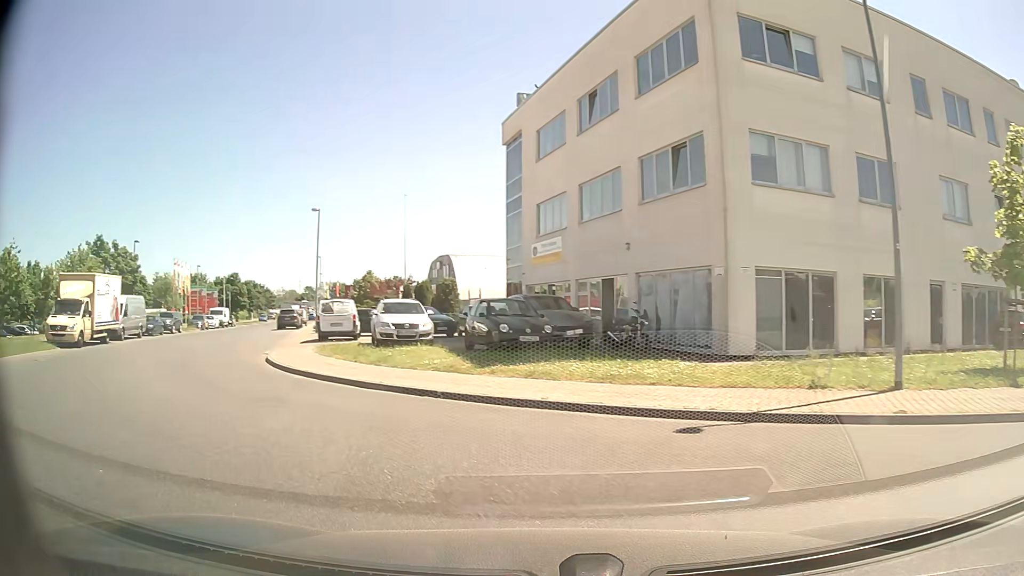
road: service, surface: paved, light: Day
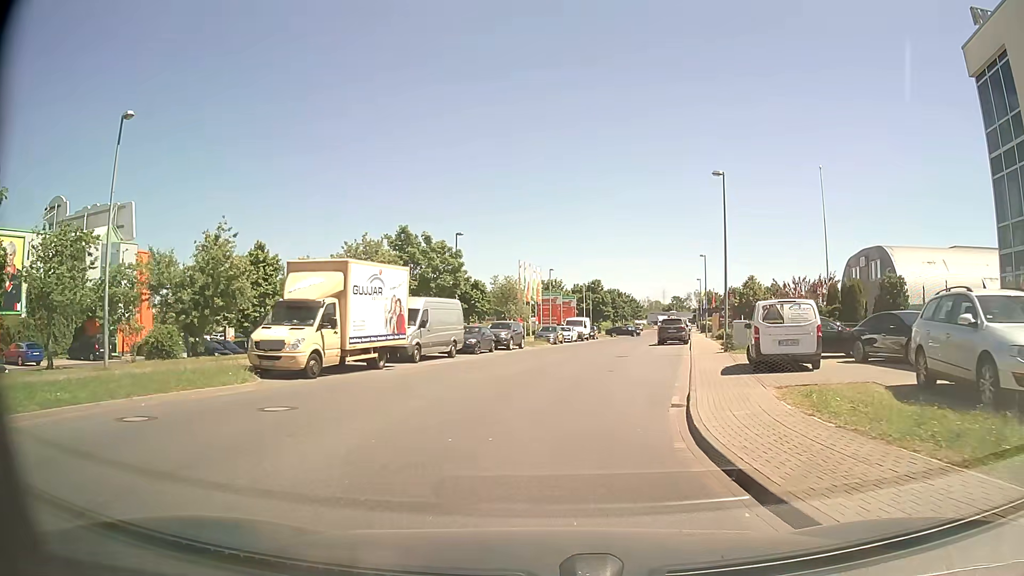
(-5.7, +12.6) m; -31°
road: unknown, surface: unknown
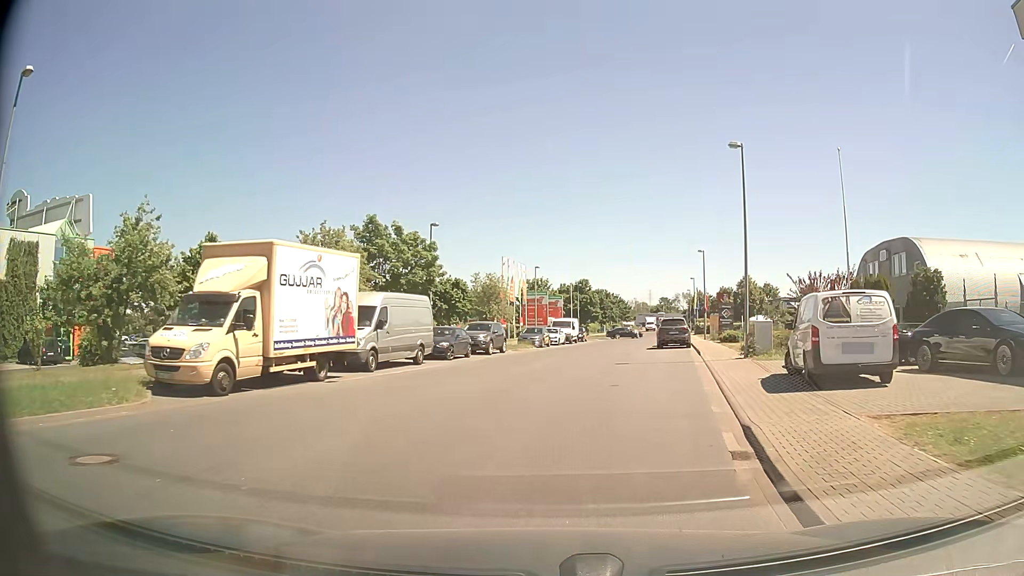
(0.0, +5.0) m; 0°
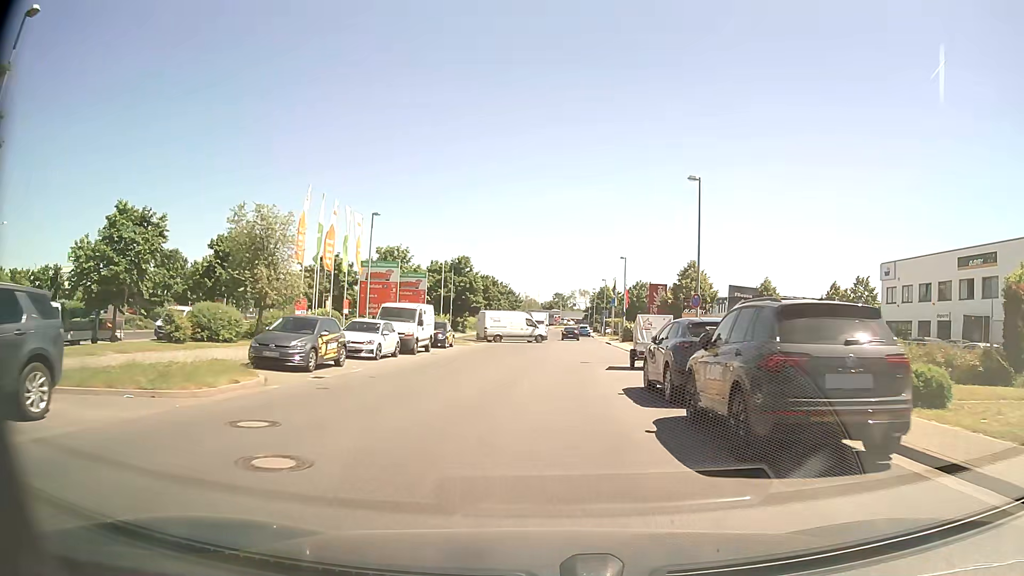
(+2.7, +30.2) m; +9°
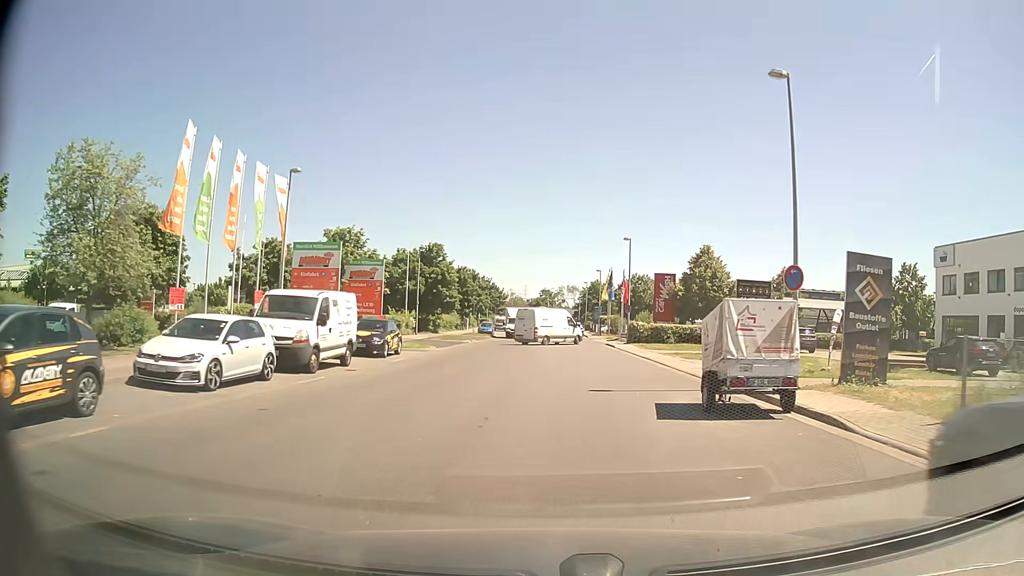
(+0.1, +11.8) m; +1°
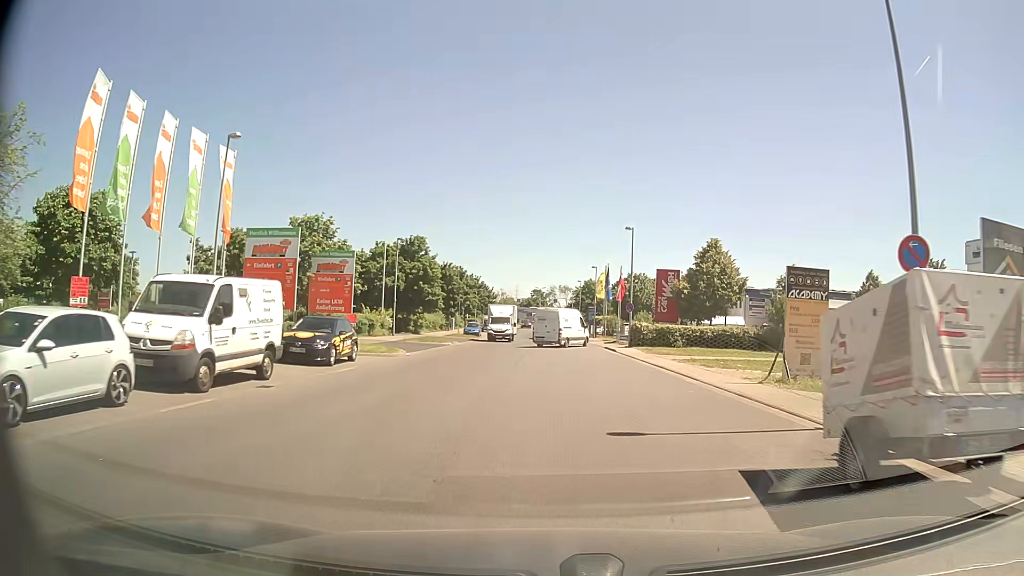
(0.0, +5.7) m; 0°
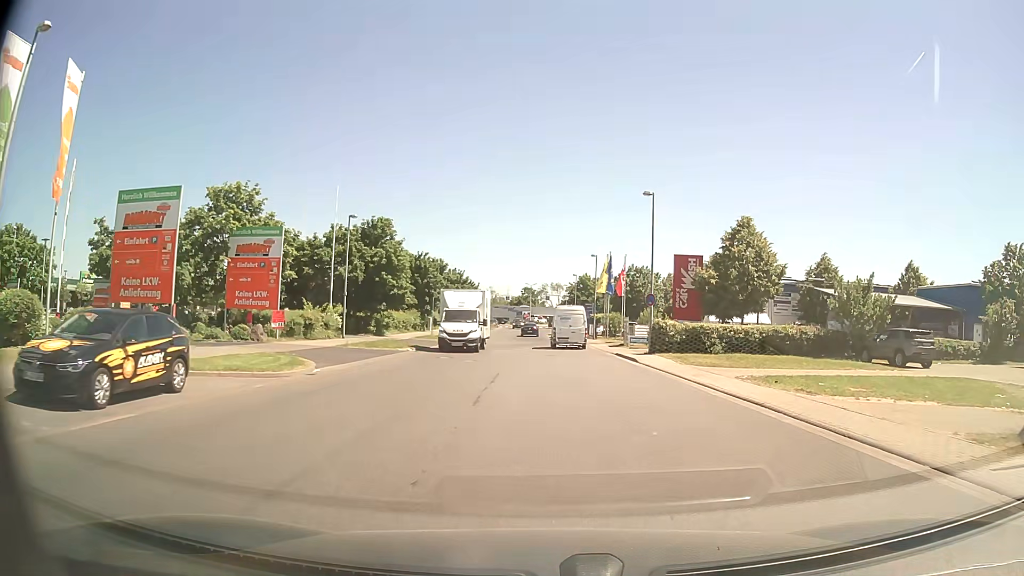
(+0.1, +11.3) m; +1°
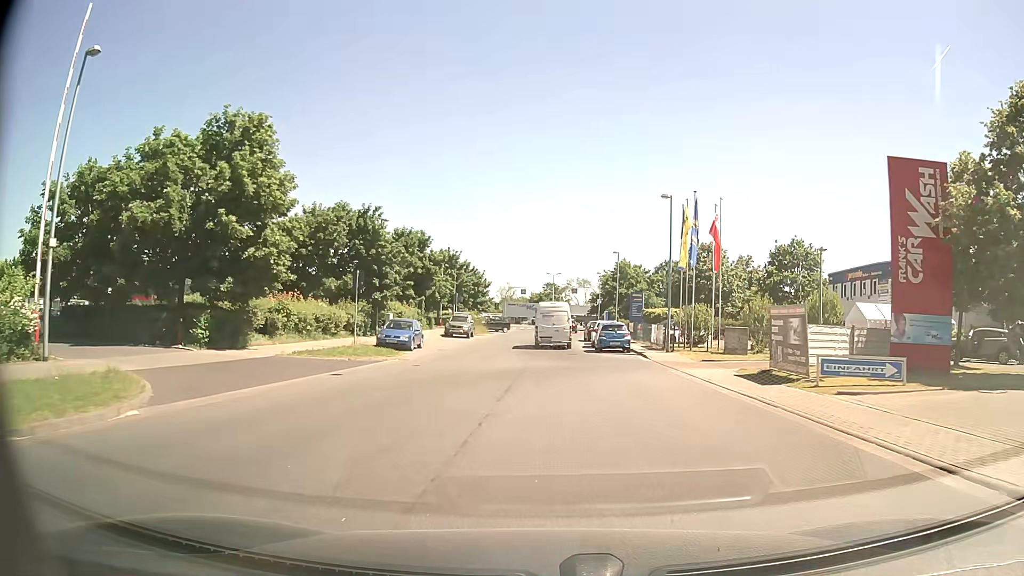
(-0.1, +28.3) m; -2°
(0, +10) (0, +20) (0, +30) (0, +40) (+1, +50) (+2, +60) (+2, +70) (+3, +80) (+4, +90) (+5, +100) m
